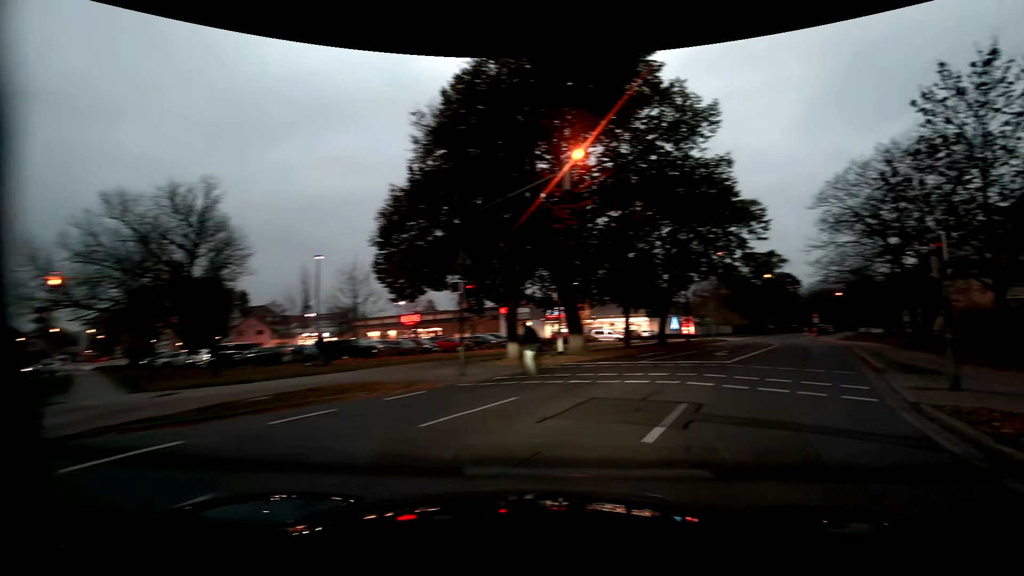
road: residential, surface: asphalt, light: Dusk
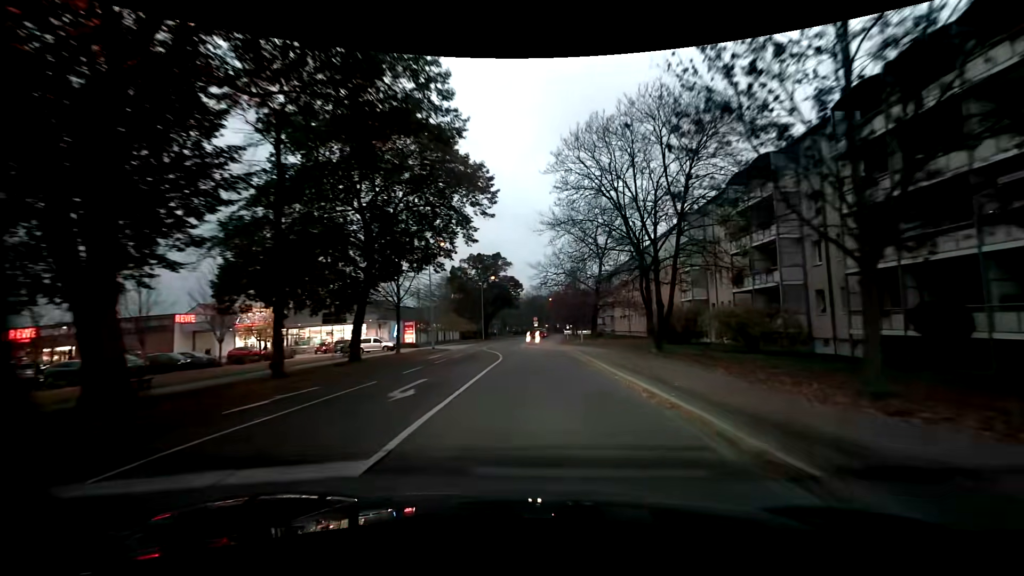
(+4.7, +13.2) m; +28°
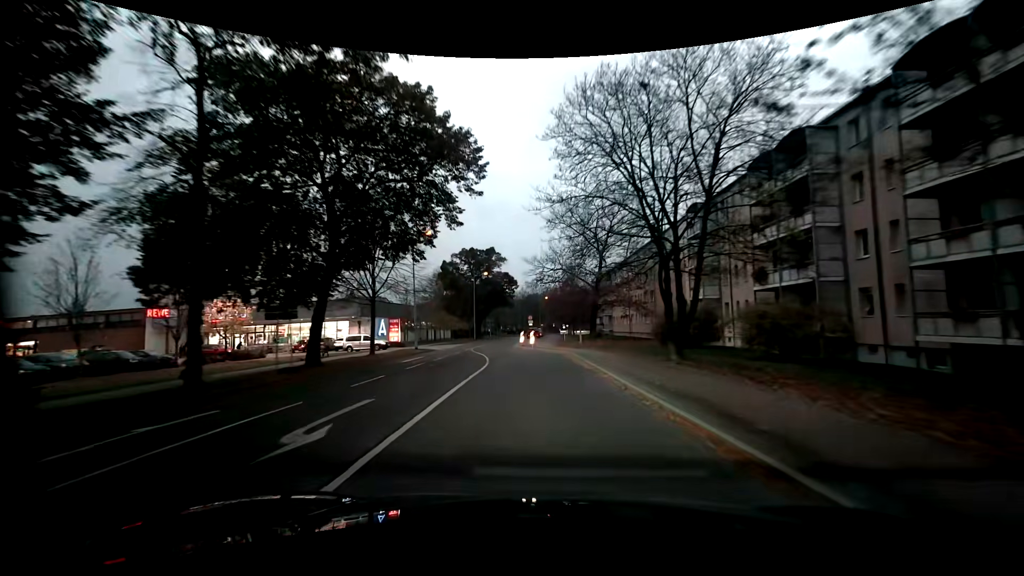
(0.0, +4.6) m; 0°
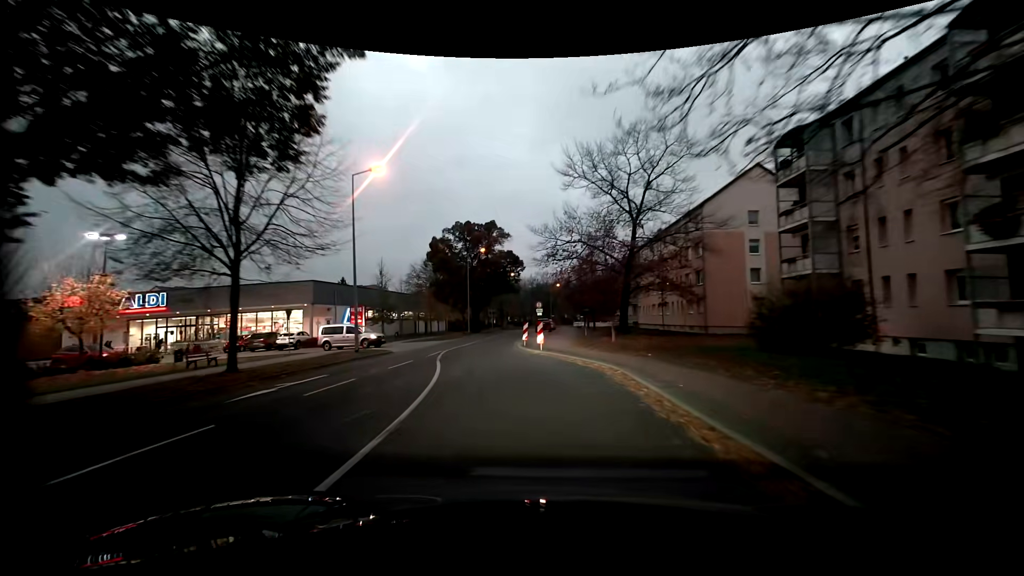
(0.0, +15.4) m; +1°
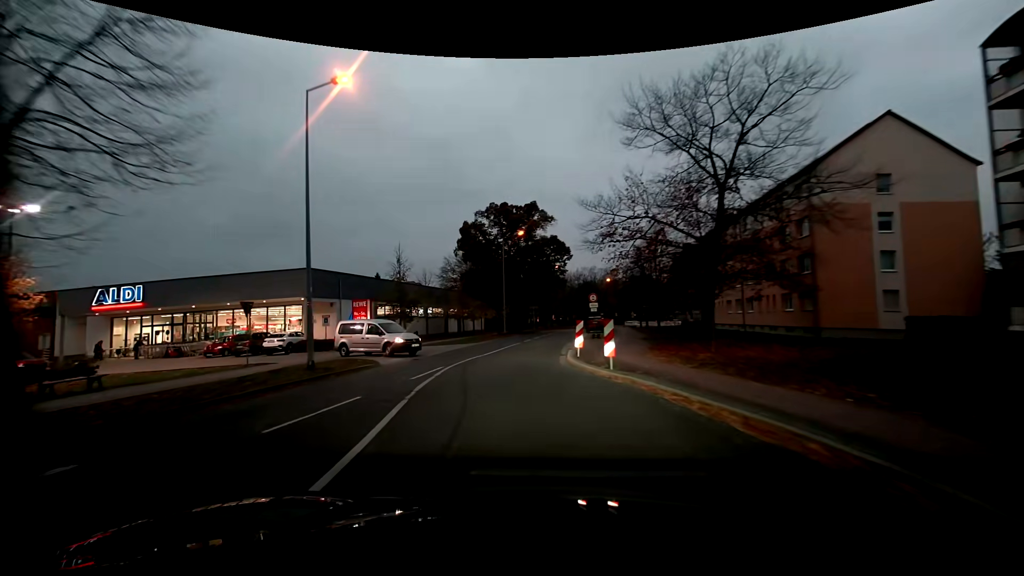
(-0.6, +9.9) m; -6°
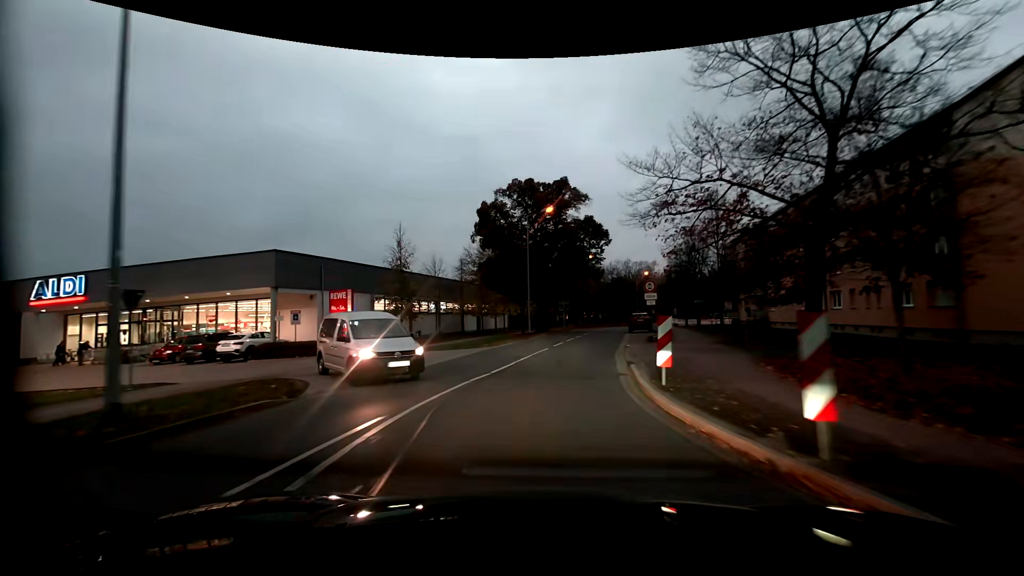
(-0.3, +8.5) m; -3°
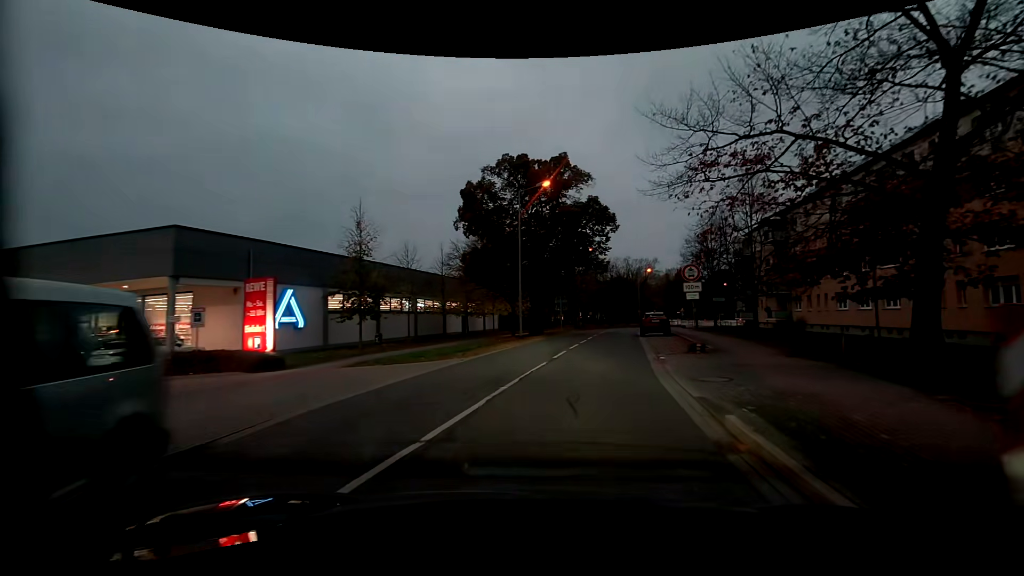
(0.0, +7.0) m; +1°
